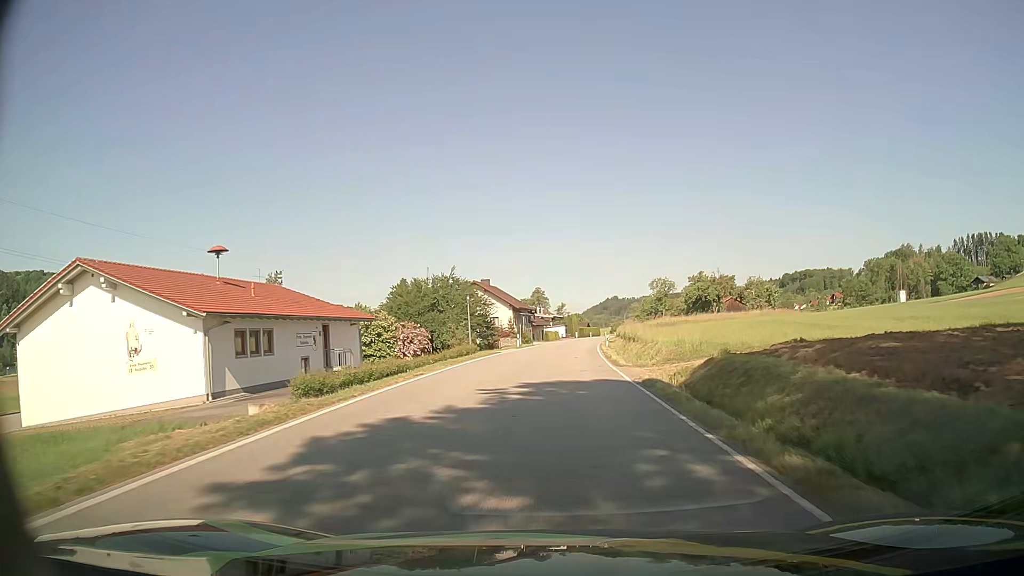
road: secondary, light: Day
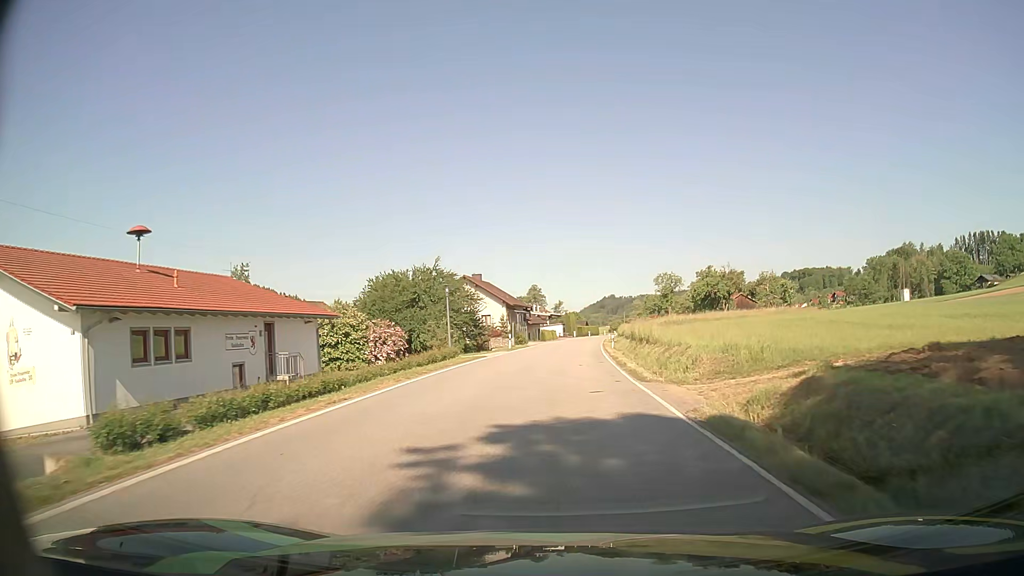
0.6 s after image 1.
(+0.1, +7.2) m; +1°
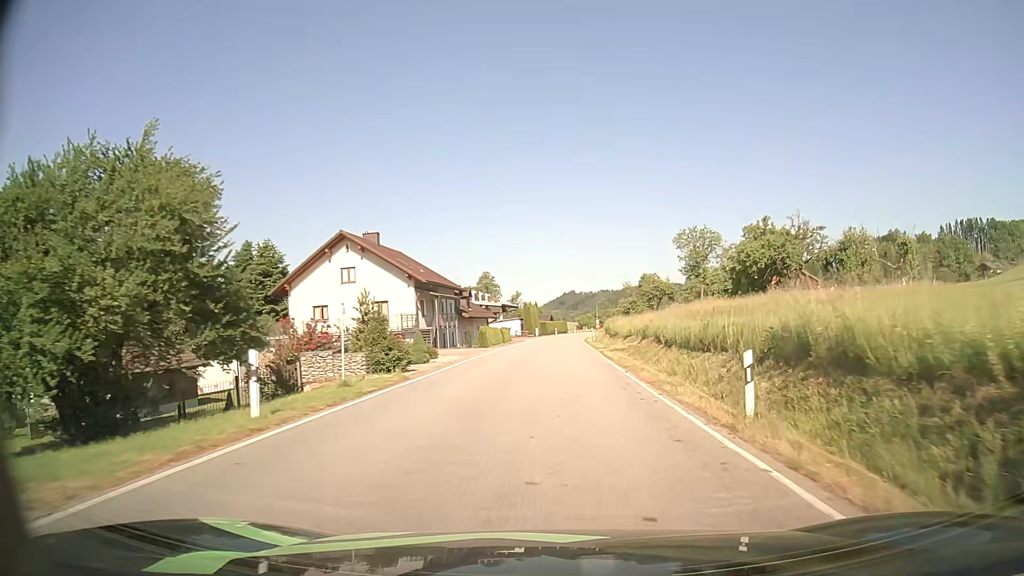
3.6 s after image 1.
(+0.6, +37.5) m; +3°
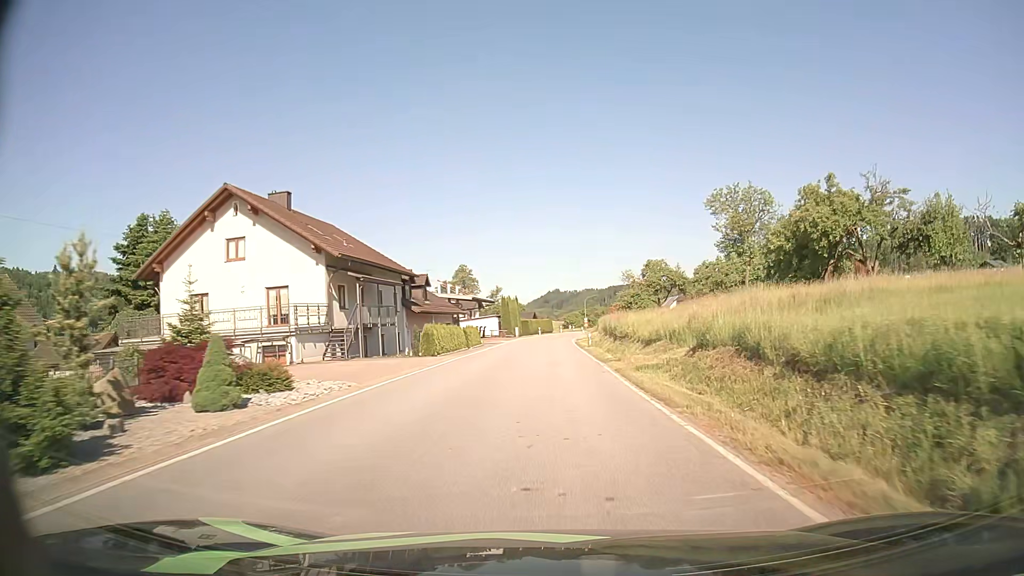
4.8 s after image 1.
(+0.2, +15.9) m; +1°
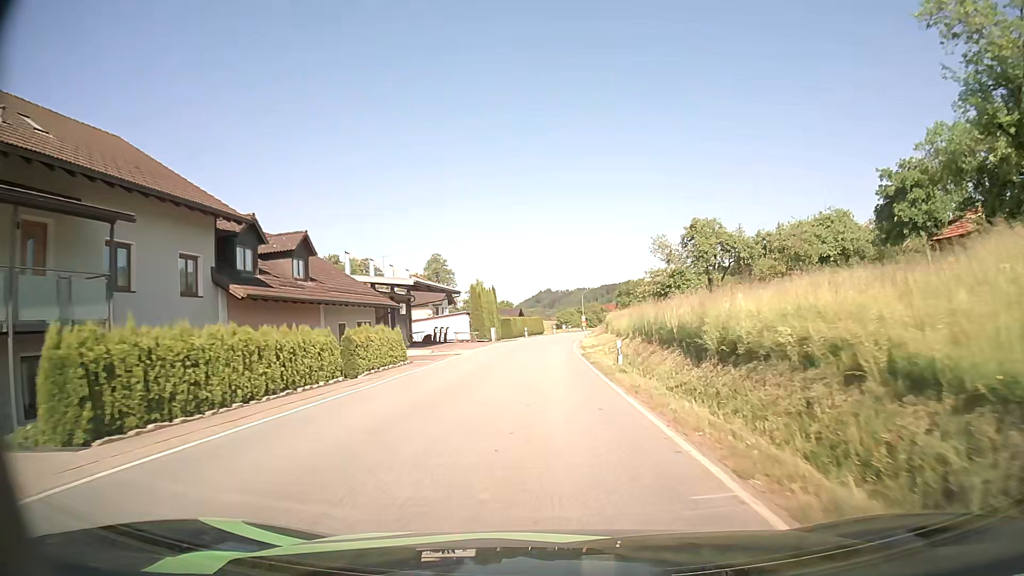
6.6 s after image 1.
(+0.3, +24.8) m; +1°
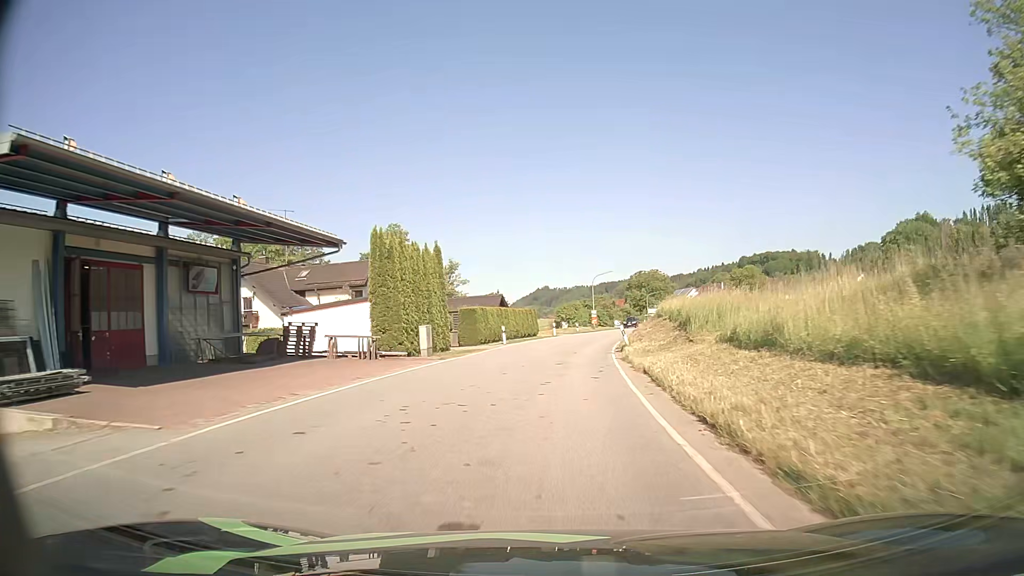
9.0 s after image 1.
(+0.1, +34.0) m; 0°
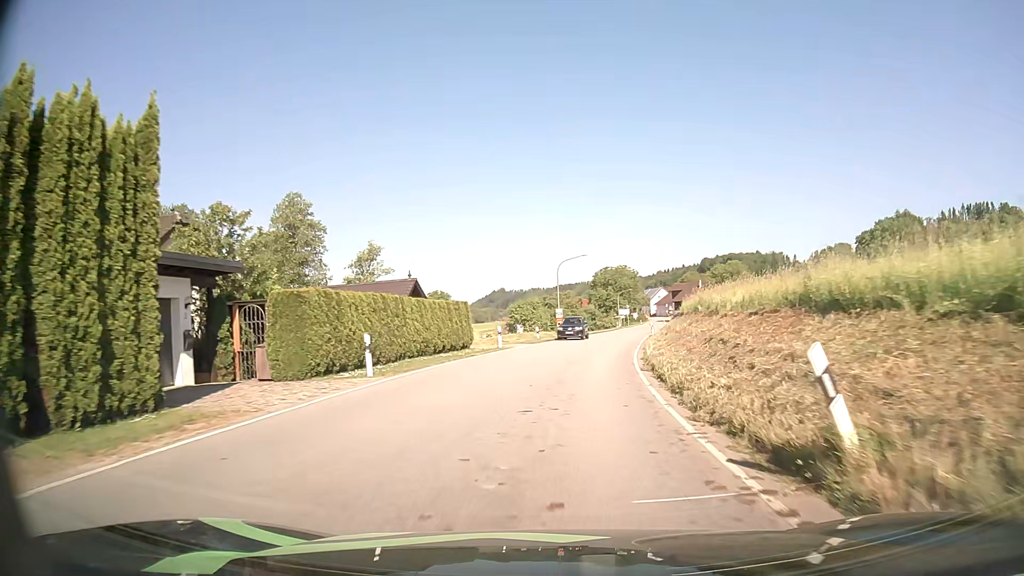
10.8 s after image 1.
(+0.6, +24.1) m; +4°
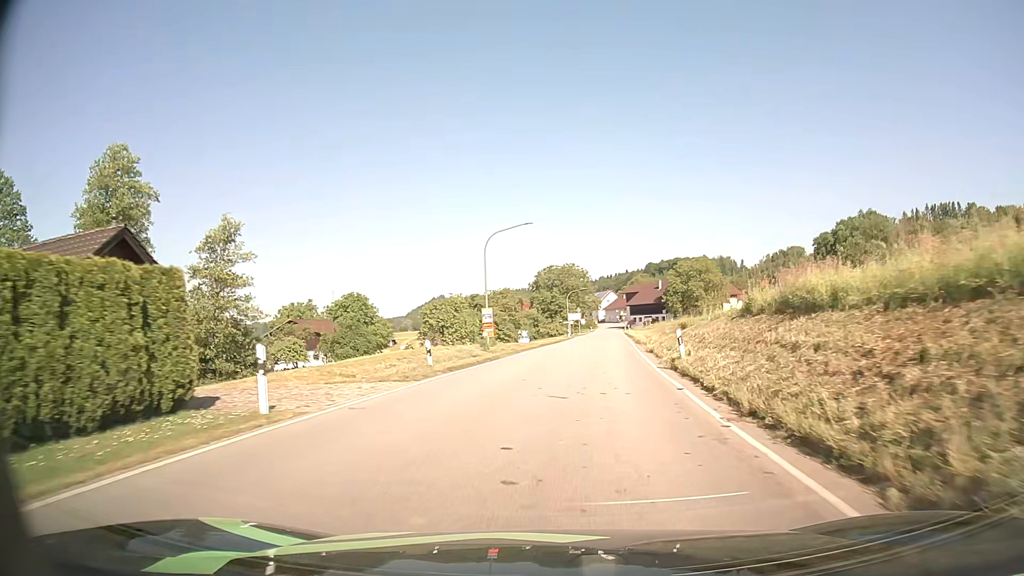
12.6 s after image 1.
(+1.0, +23.8) m; +5°
(0, +10) (+1, +20) (+2, +30) (+3, +40) (+4, +50) (+5, +60) (+6, +70) (+7, +80) (+8, +90) (+9, +100) m
